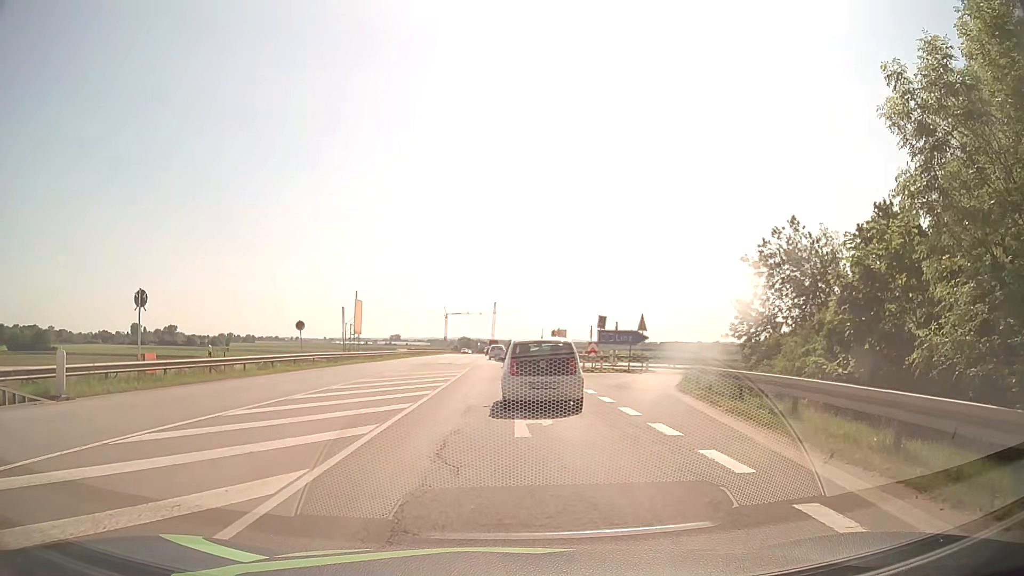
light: Day
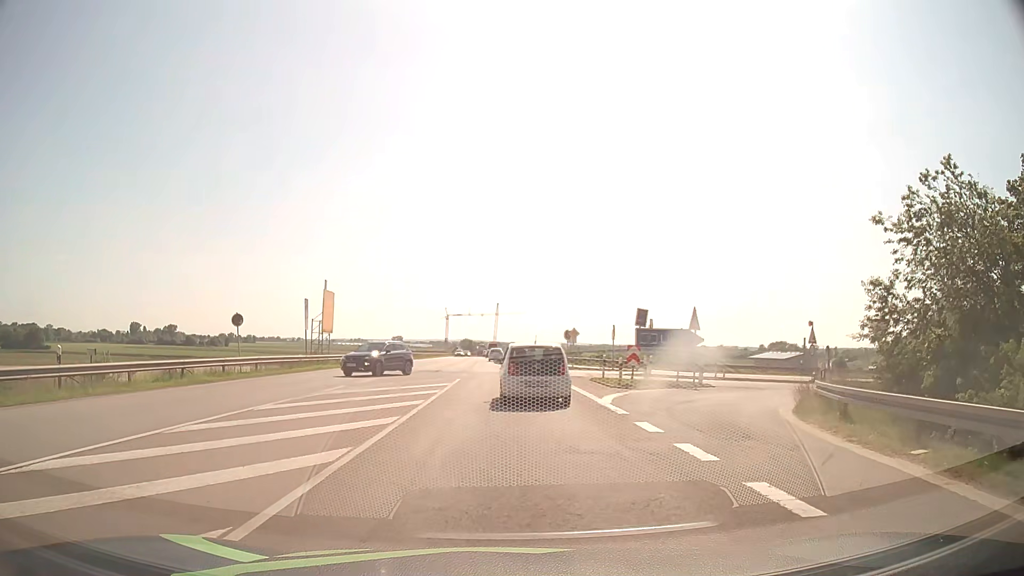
(-0.2, +10.6) m; -1°
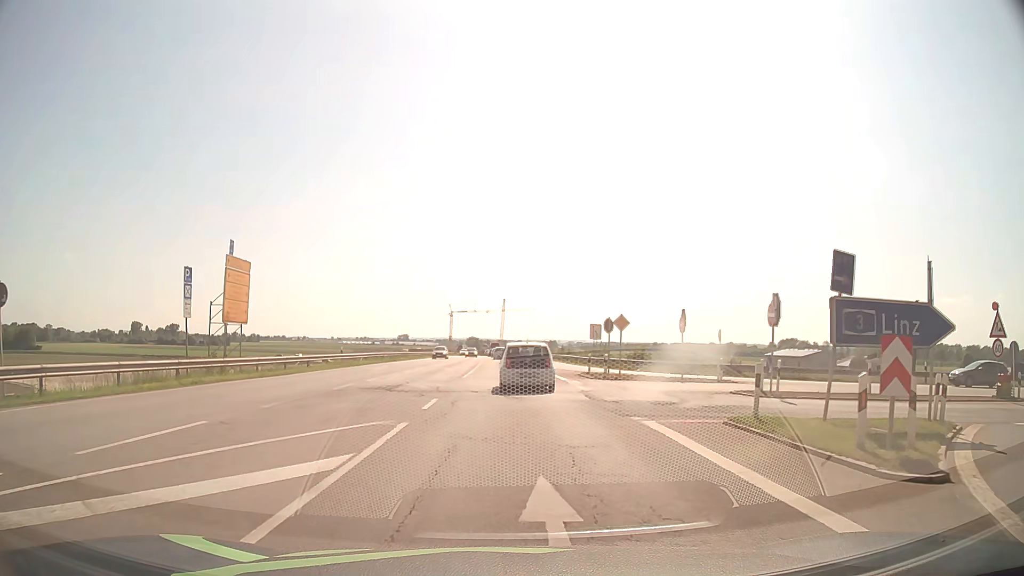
(+0.1, +17.4) m; 0°
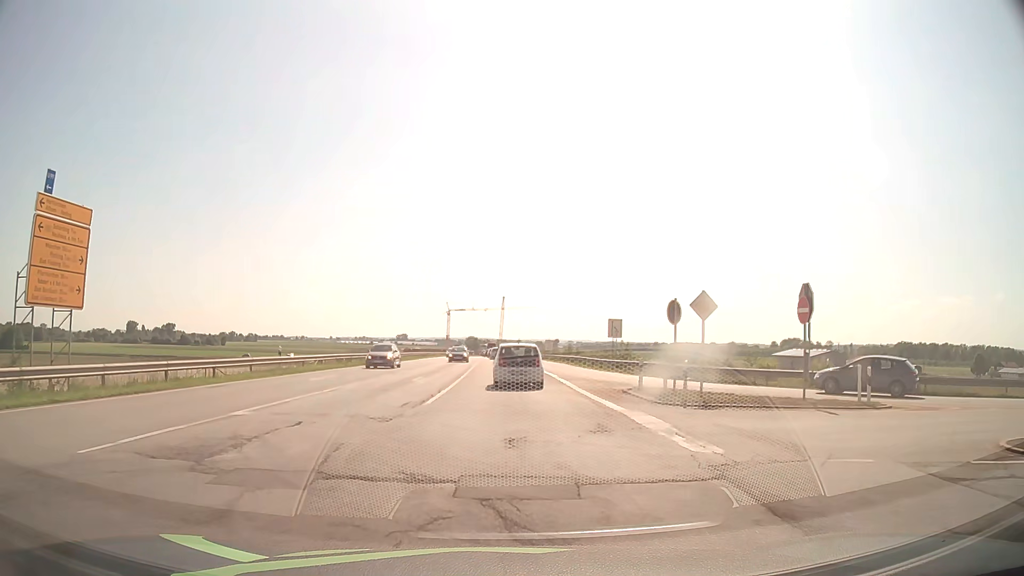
(-0.1, +13.2) m; 0°
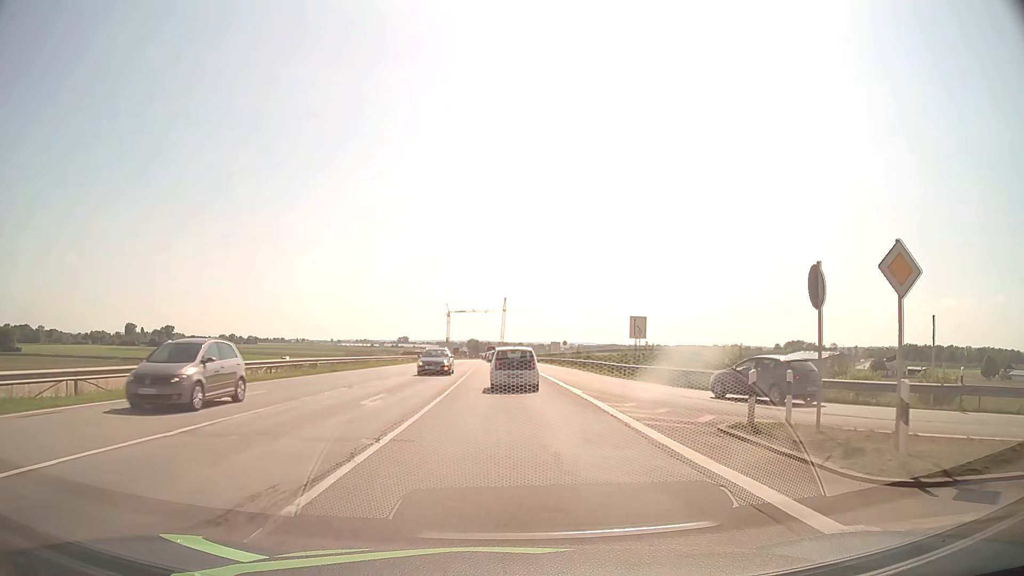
(-0.1, +9.7) m; -1°
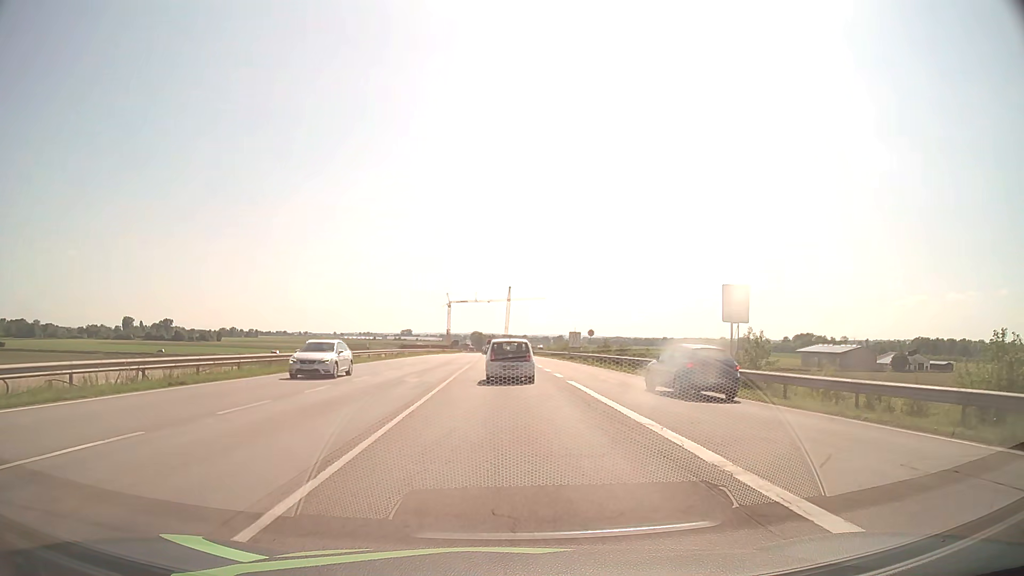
(+0.1, +20.8) m; 0°
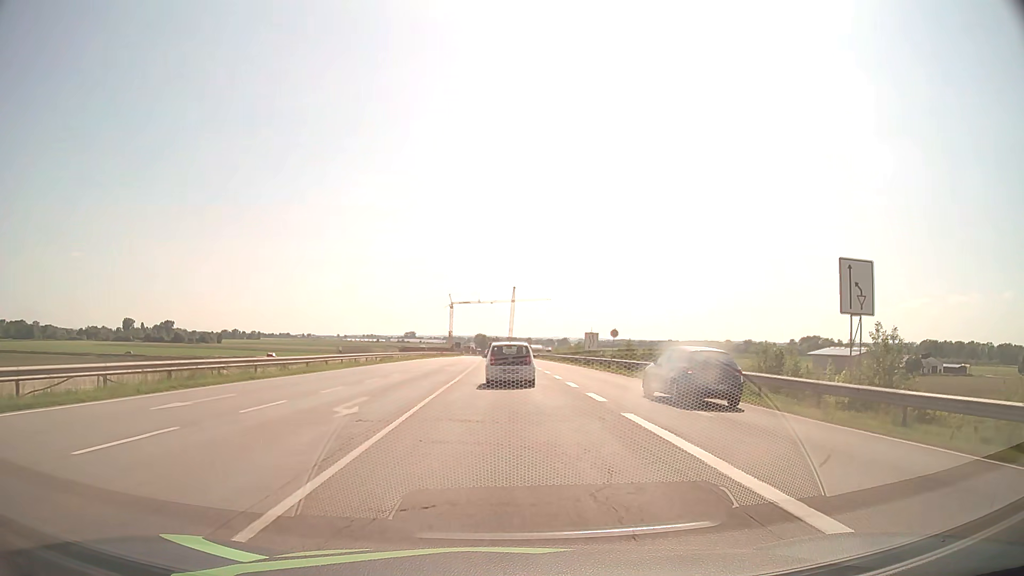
(0.0, +10.6) m; 0°
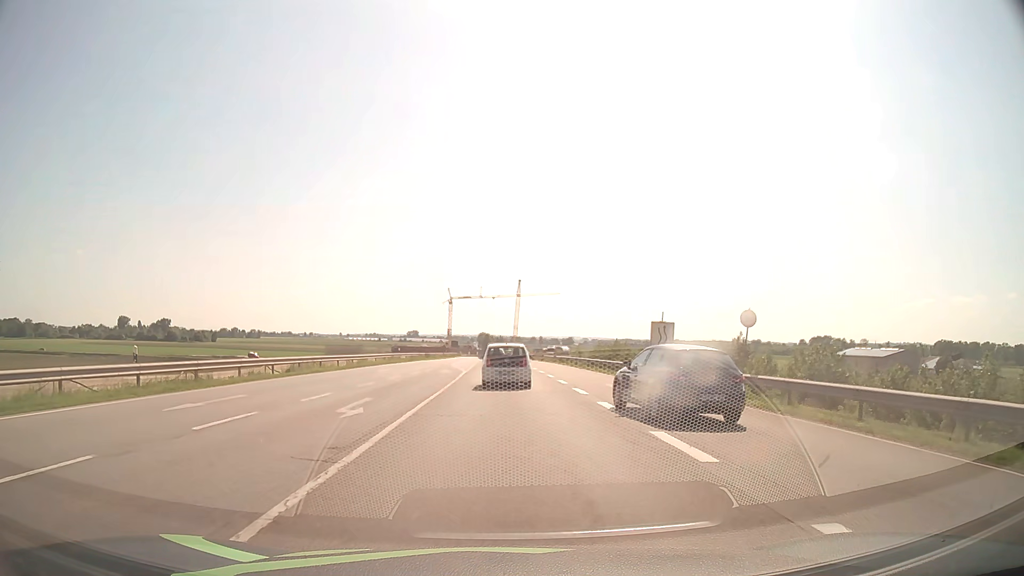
(-0.1, +26.7) m; 0°
(0, +10) (0, +20) (0, +30) (0, +40) (0, +50) (-1, +60) (-1, +70) (-1, +80) (-1, +90) (-2, +100) m
